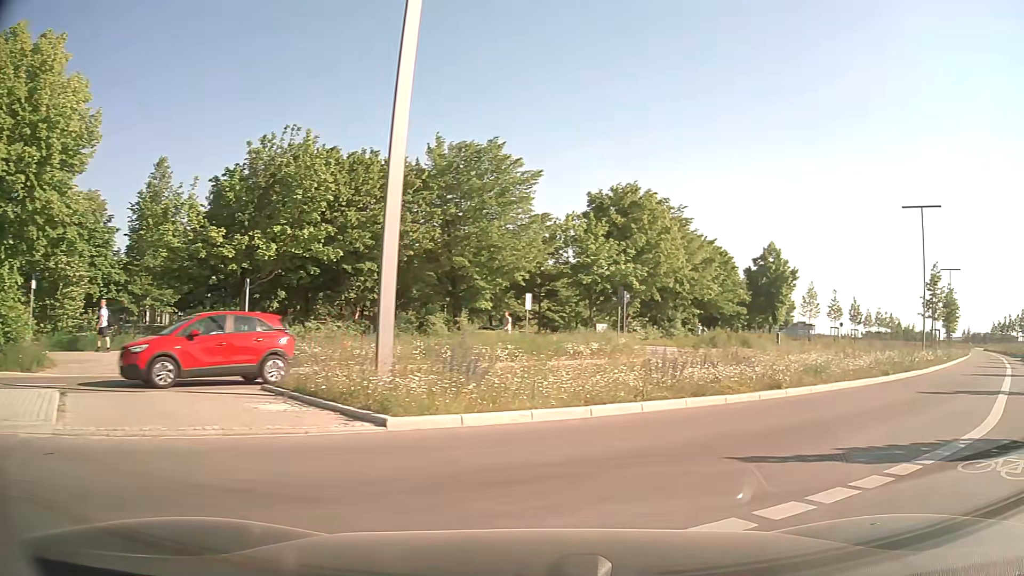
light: Day
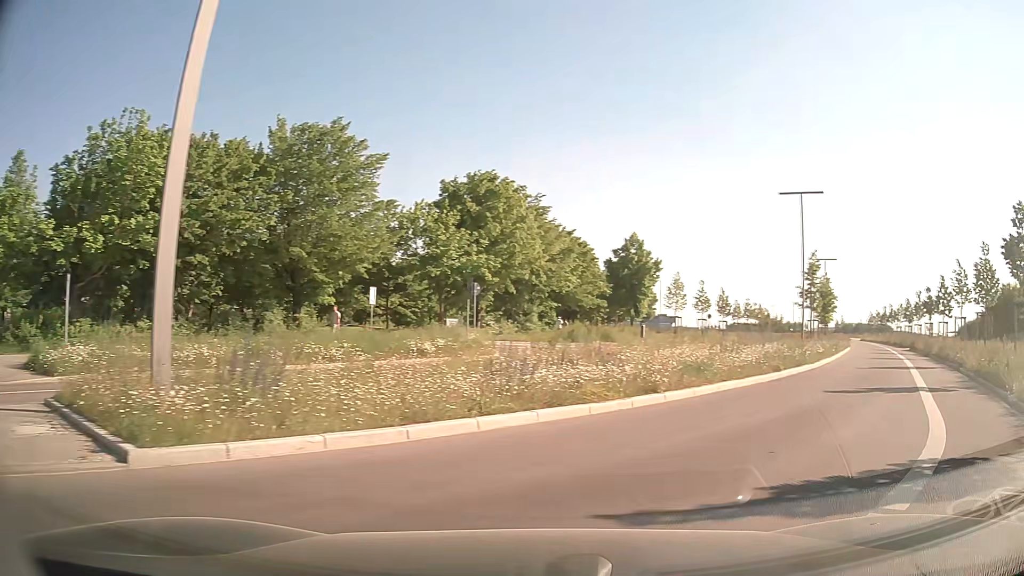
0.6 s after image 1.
(+0.3, +2.6) m; +12°
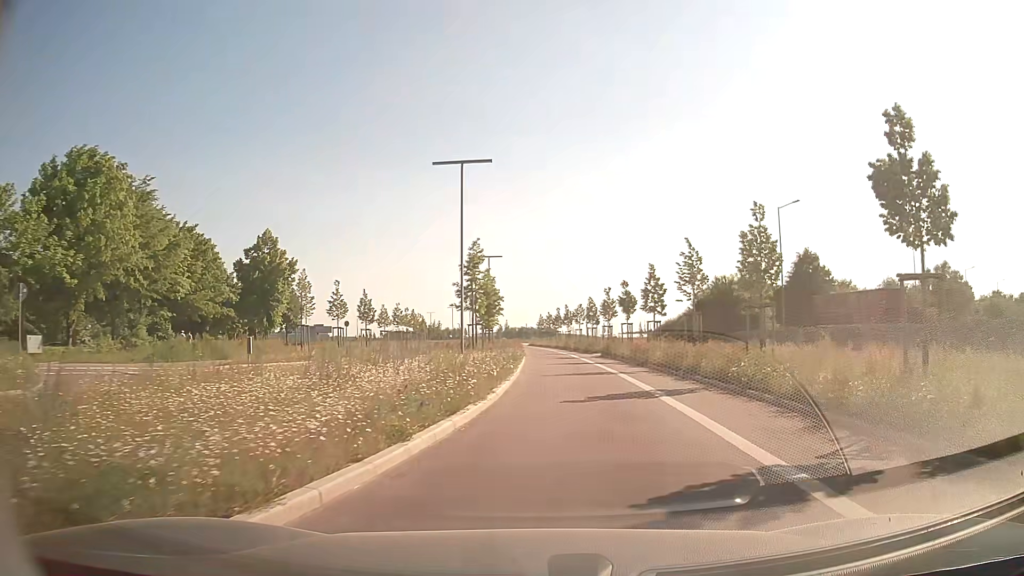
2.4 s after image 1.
(+3.1, +9.8) m; +29°
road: tertiary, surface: asphalt
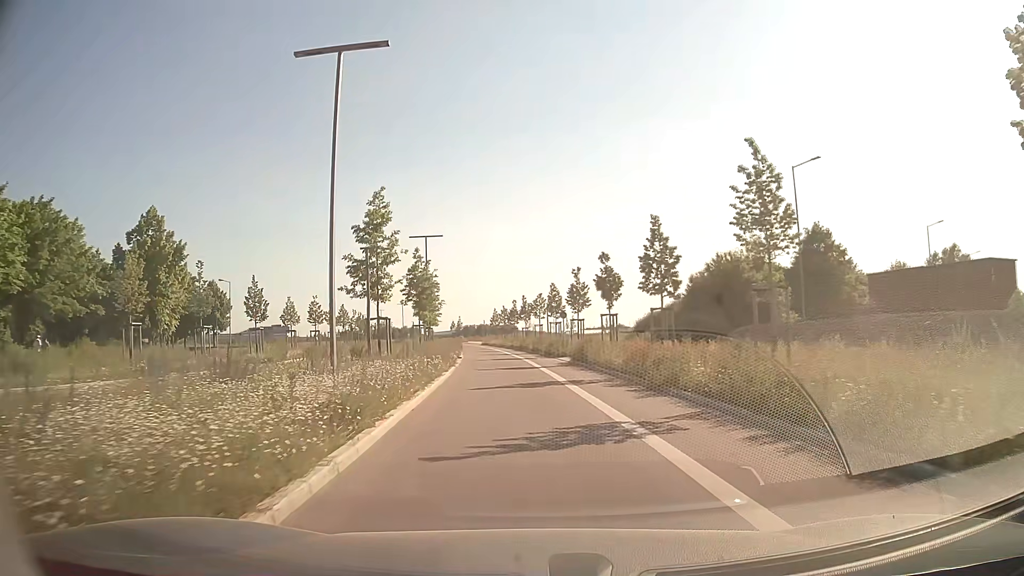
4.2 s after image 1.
(+0.8, +14.9) m; +3°
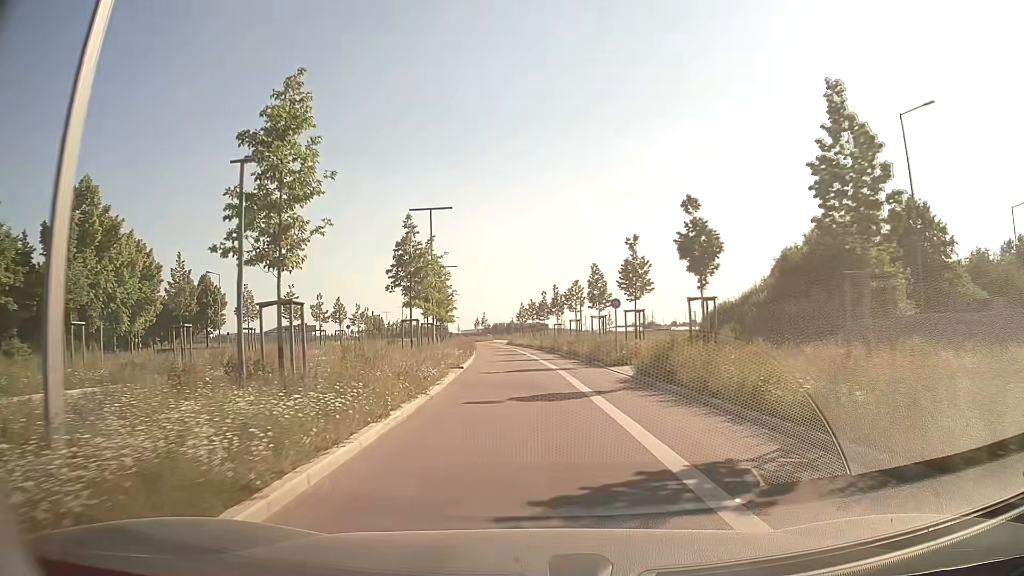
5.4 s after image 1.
(-0.2, +13.1) m; -3°
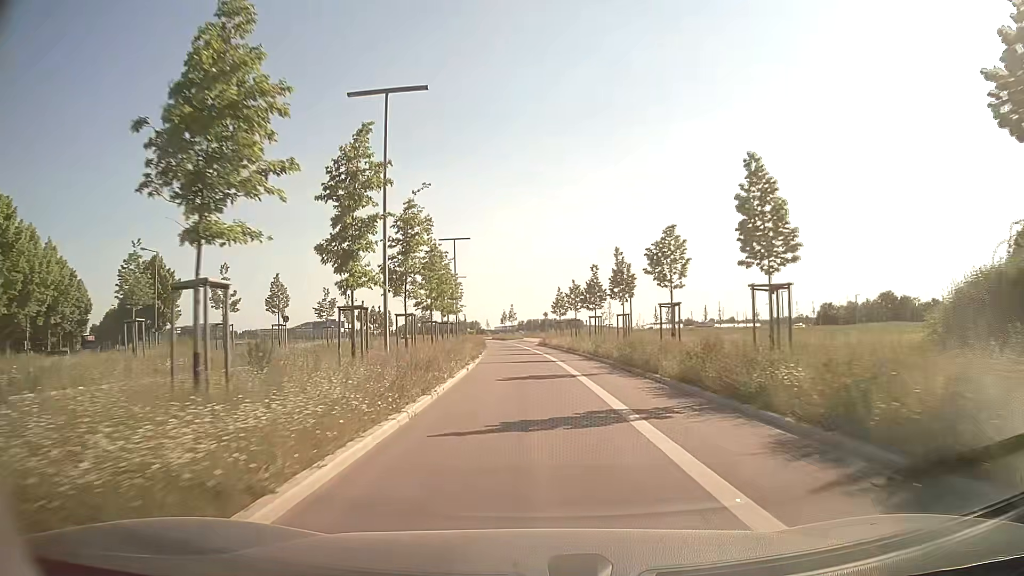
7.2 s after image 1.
(-0.6, +23.9) m; -3°
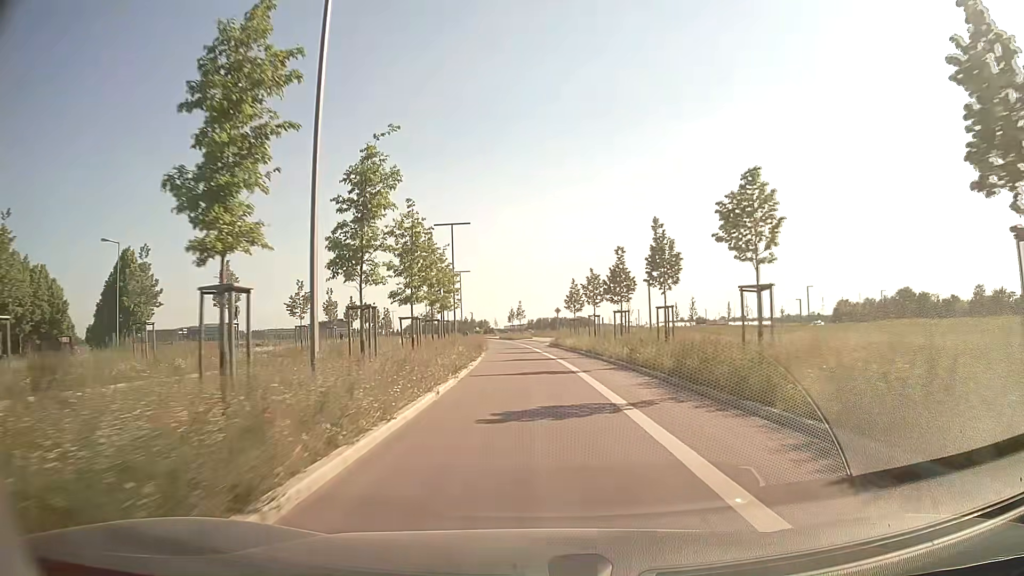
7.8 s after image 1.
(0.0, +8.6) m; -1°
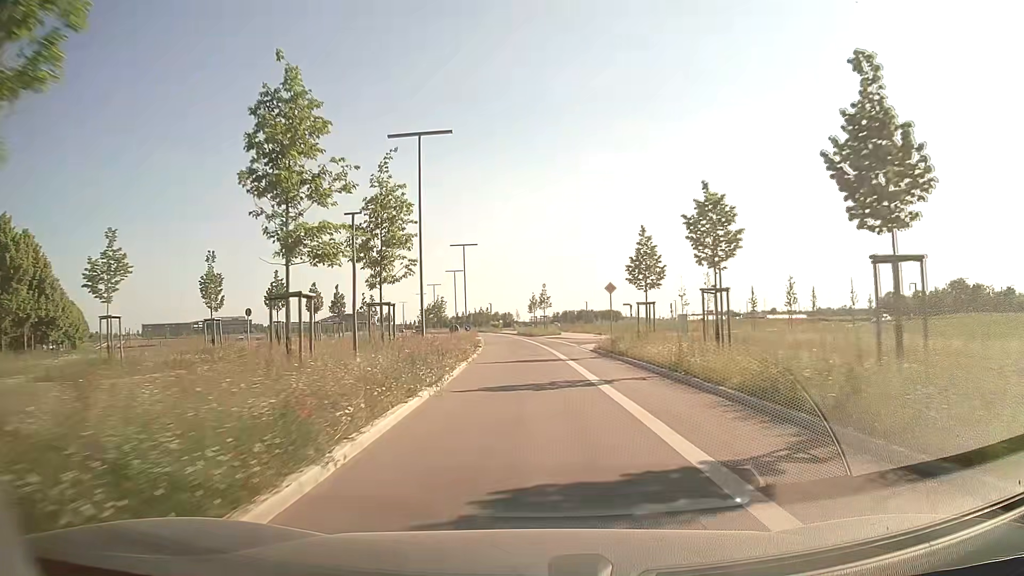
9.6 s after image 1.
(-0.4, +25.1) m; -2°
(0, +10) (0, +20) (-1, +30) (-1, +40) (-2, +50) (-3, +60) (-4, +70) (-5, +80) (-6, +90) (-8, +100) m
